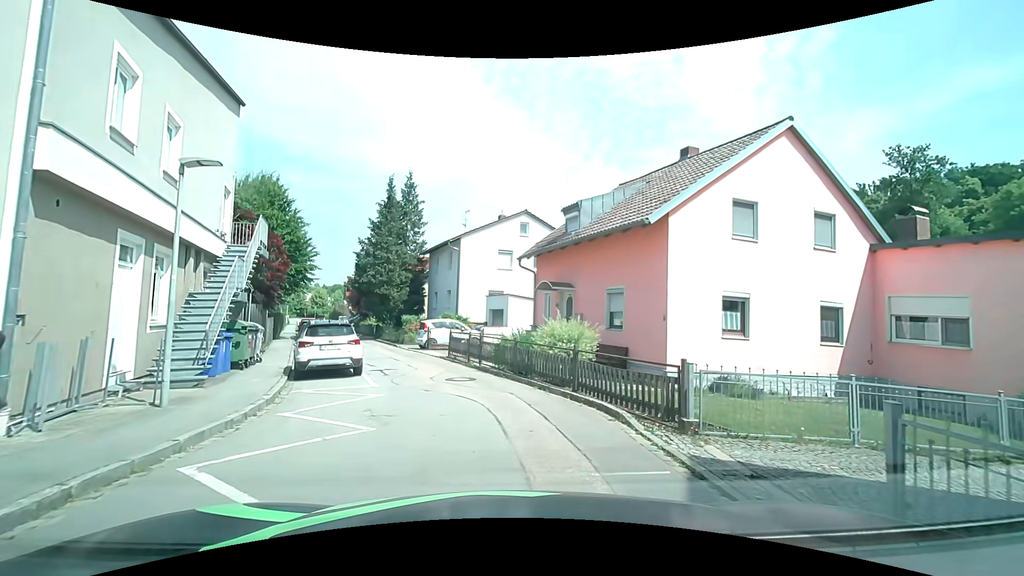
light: Day
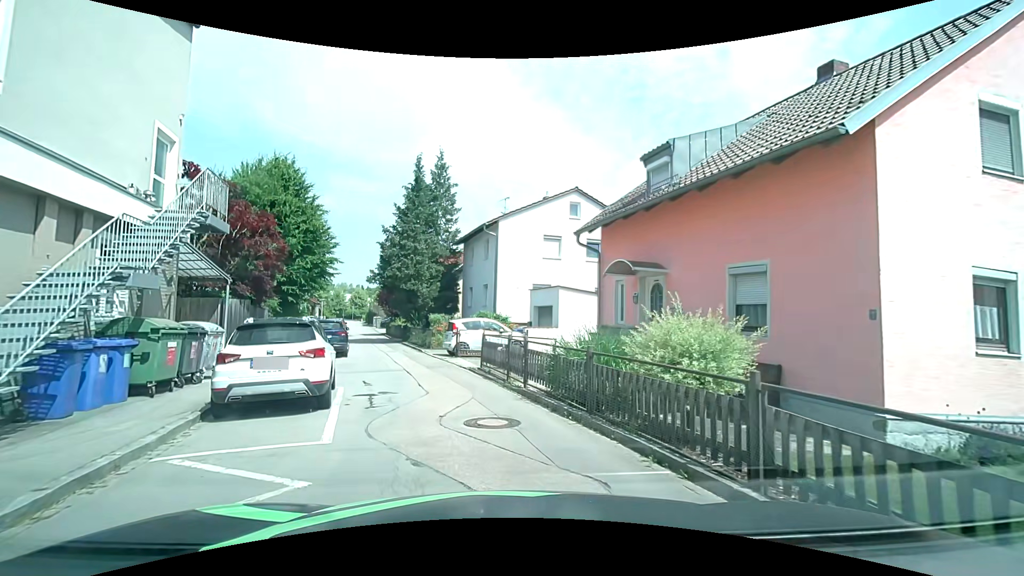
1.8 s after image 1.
(-0.3, +5.8) m; -7°
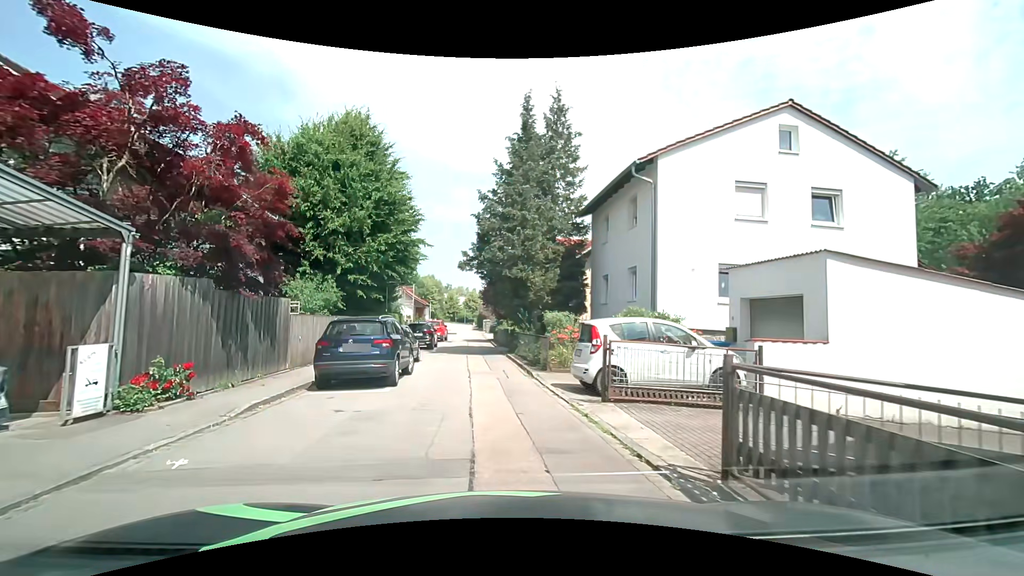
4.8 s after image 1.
(-1.2, +10.6) m; -12°
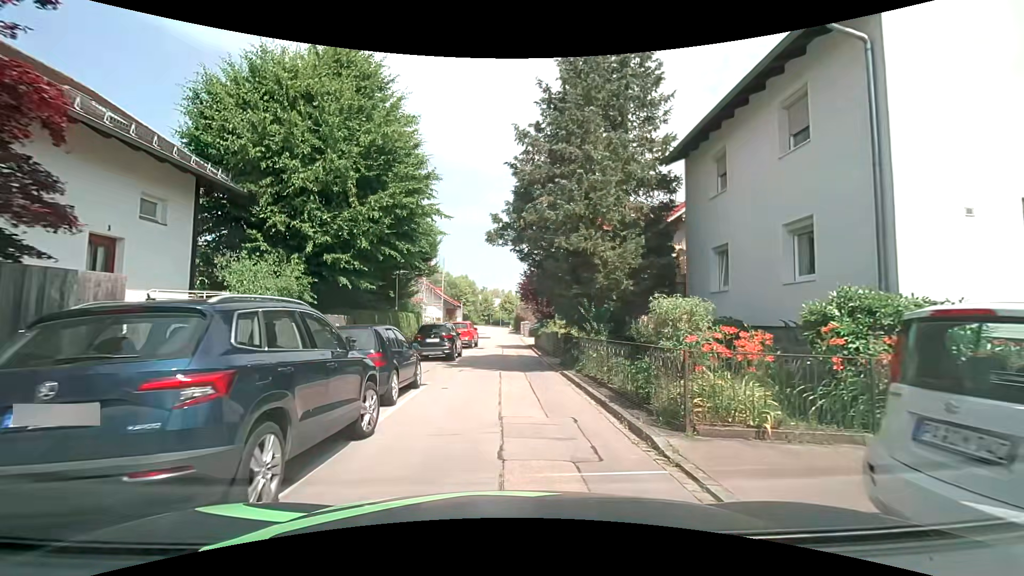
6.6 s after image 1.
(-0.6, +8.1) m; -5°
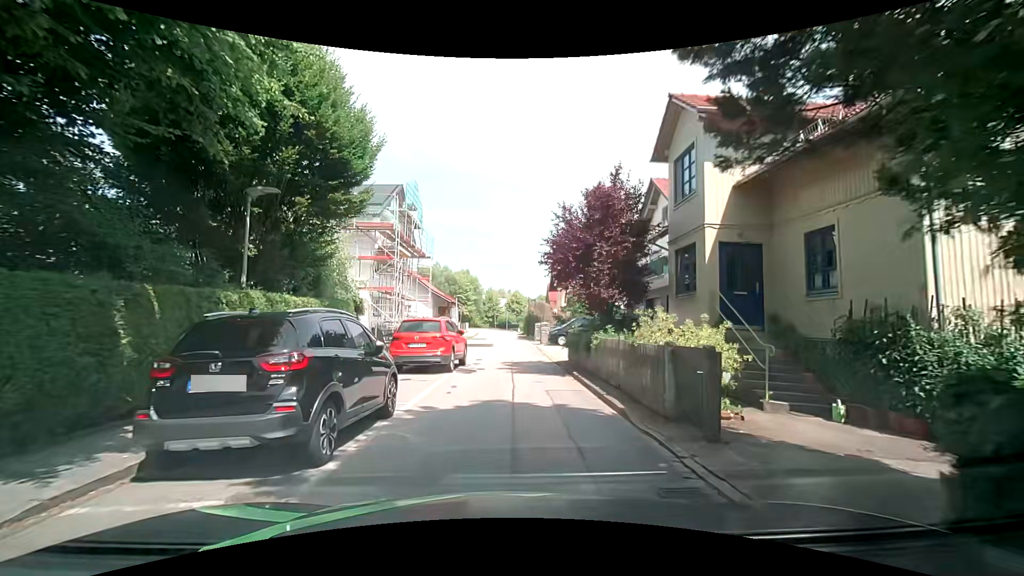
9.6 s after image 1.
(-0.3, +15.3) m; -2°
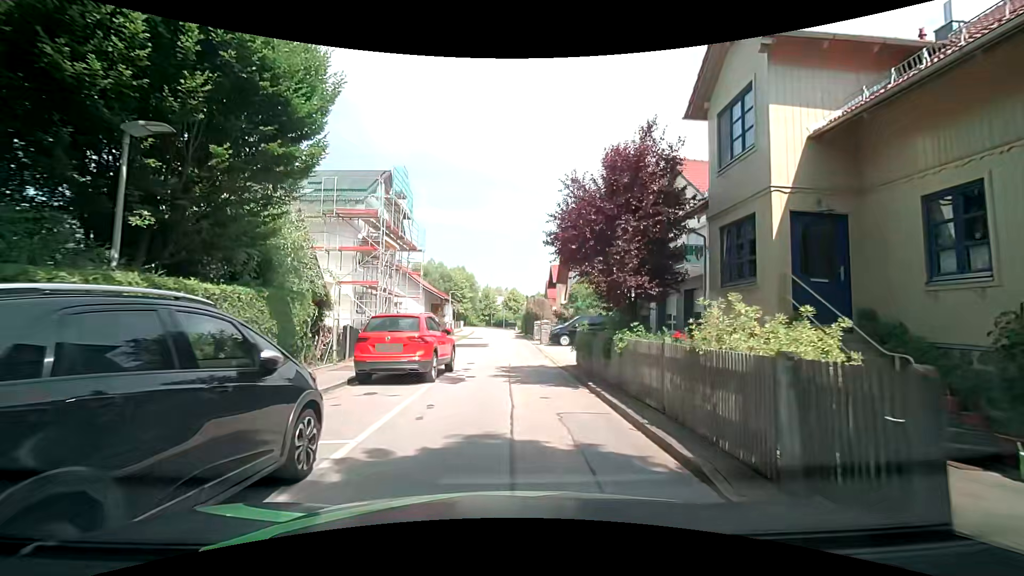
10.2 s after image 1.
(0.0, +3.1) m; +2°
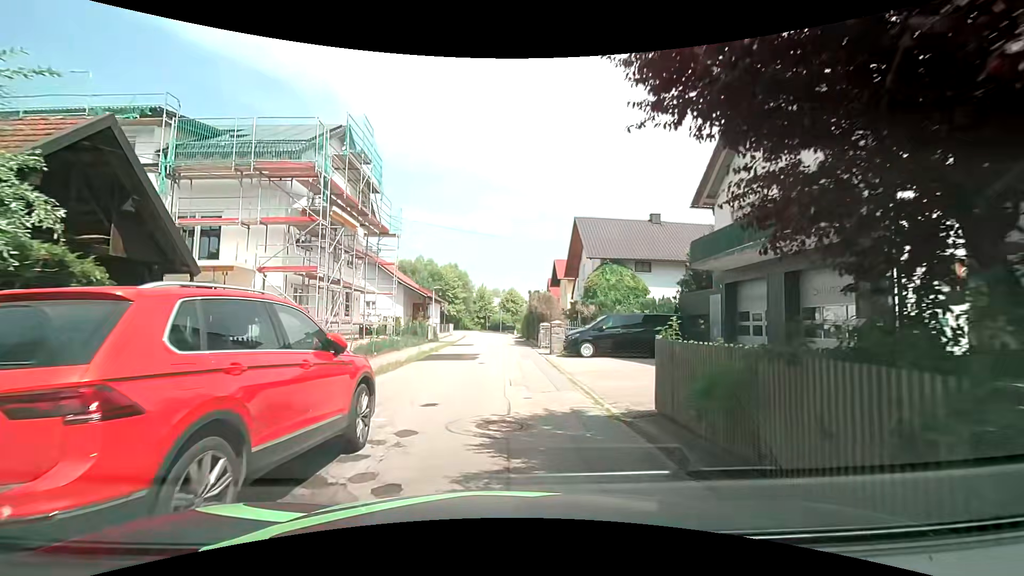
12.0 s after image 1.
(-0.1, +8.9) m; +1°
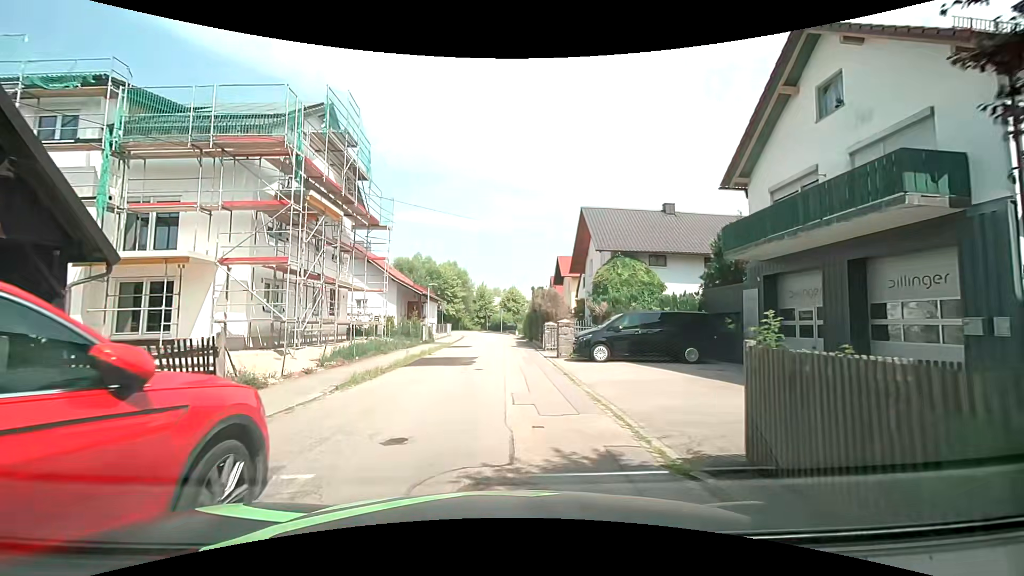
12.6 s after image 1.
(-0.1, +2.8) m; -1°
